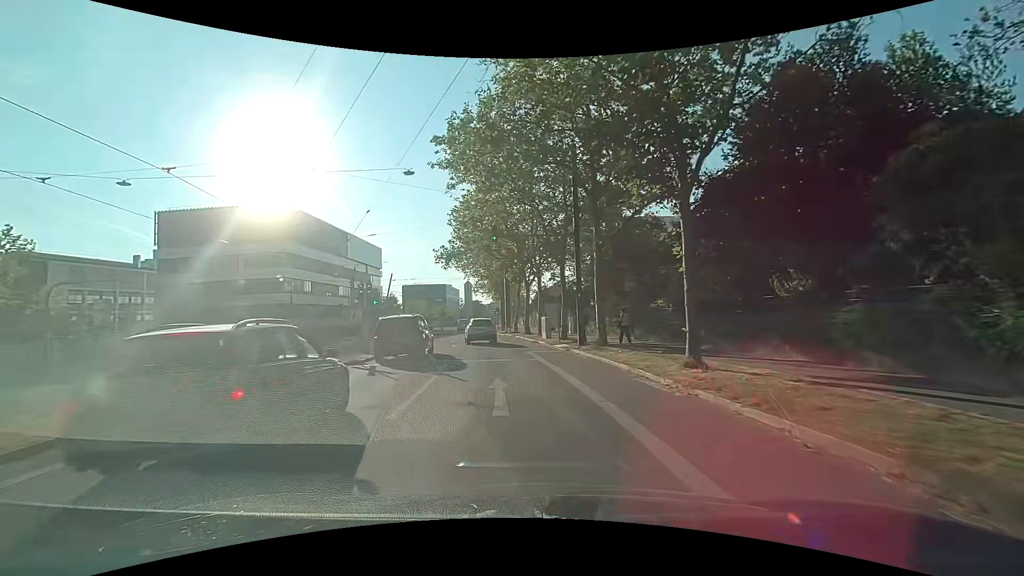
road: secondary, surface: asphalt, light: Day
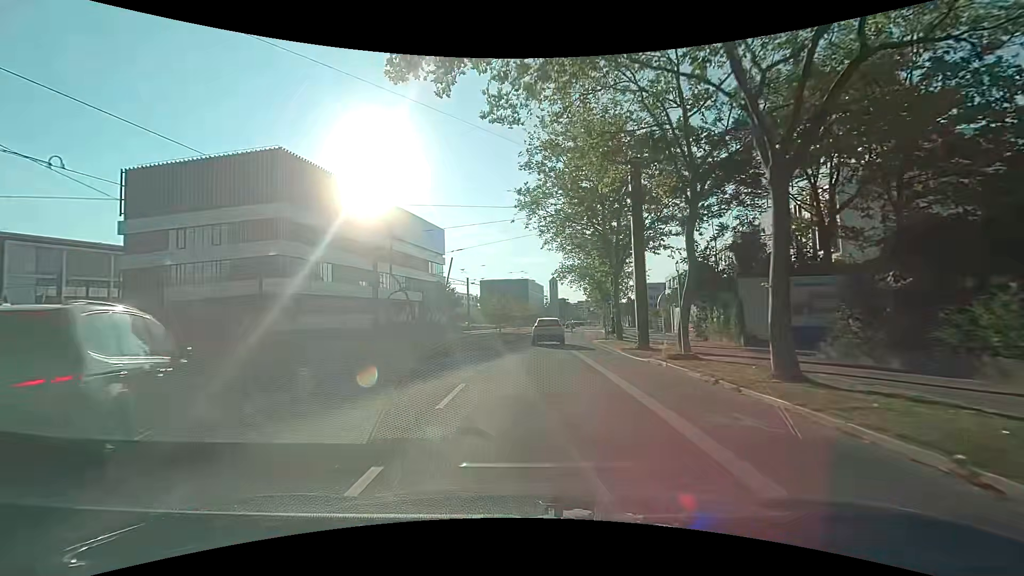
(-2.5, +31.6) m; -9°
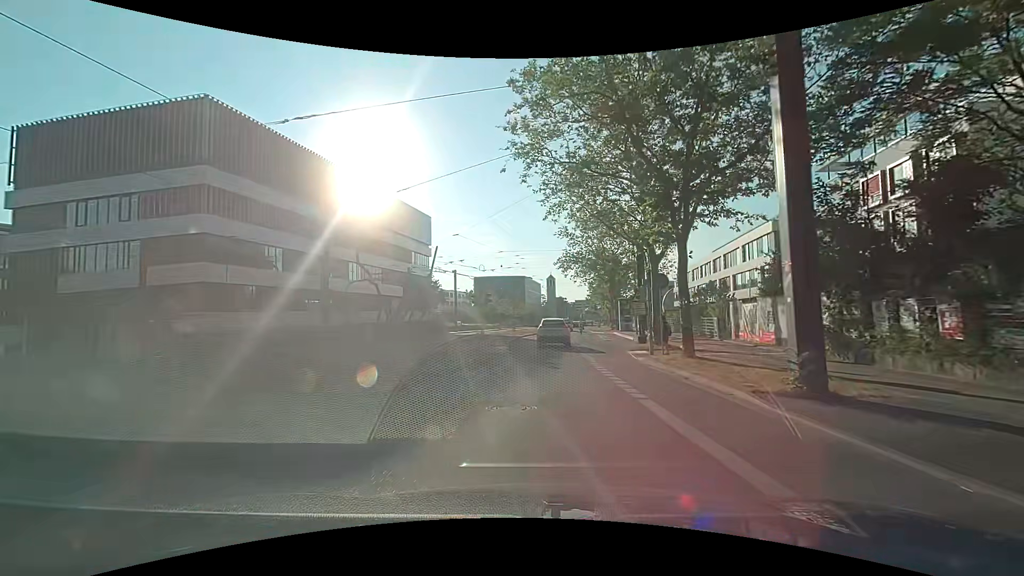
(-0.1, +12.9) m; +1°
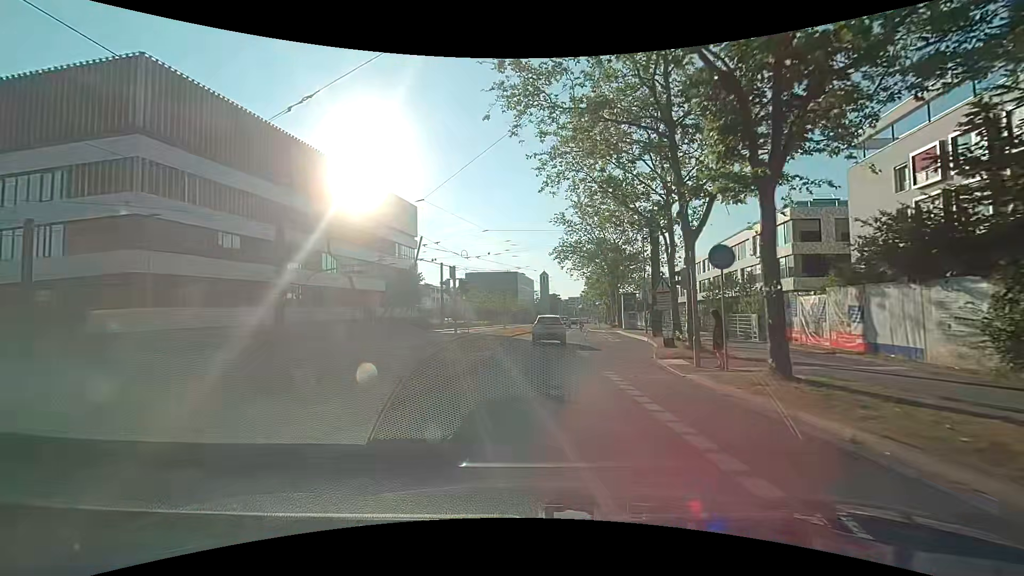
(0.0, +6.4) m; 0°
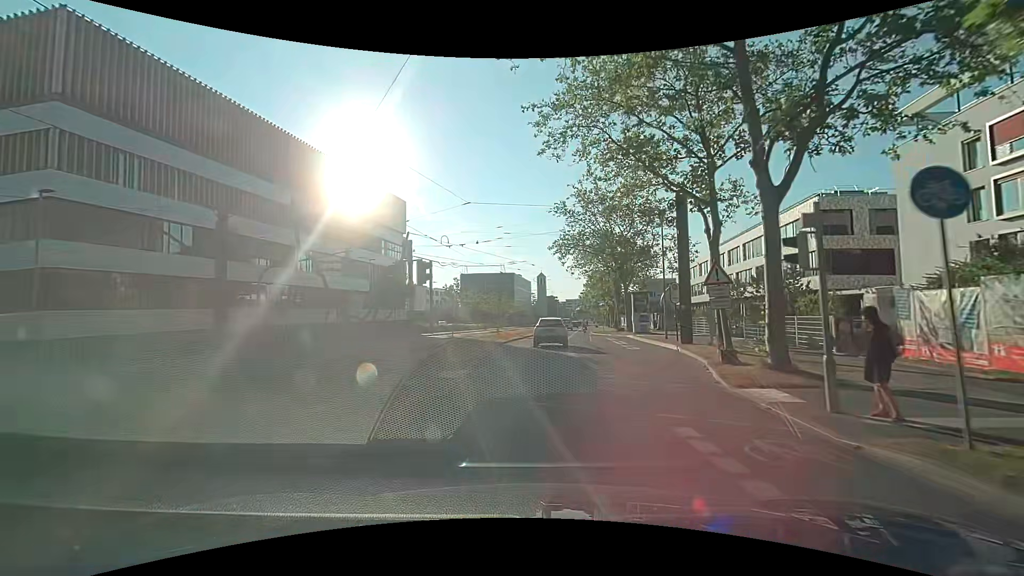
(0.0, +6.3) m; 0°
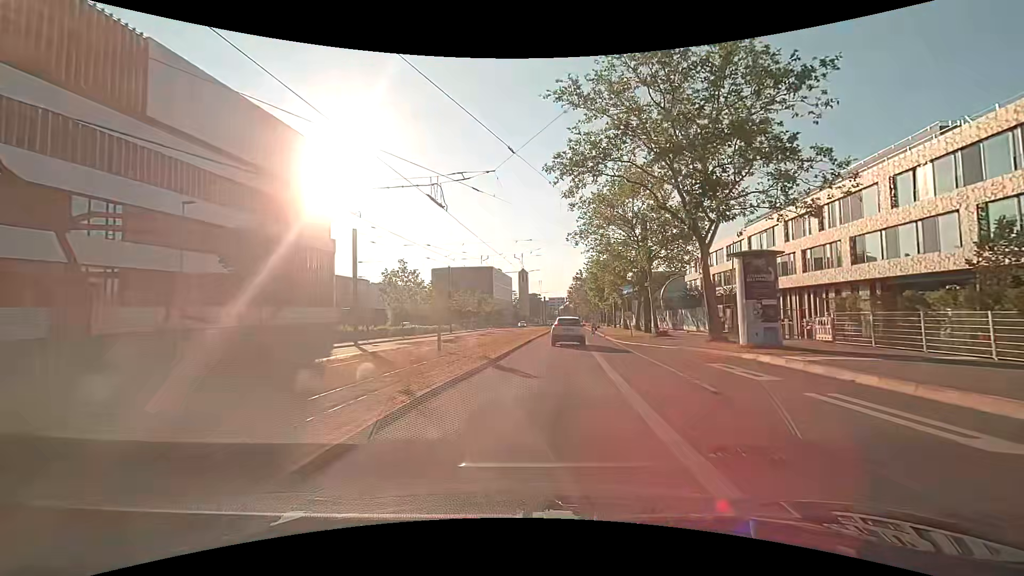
(+0.5, +25.0) m; +2°
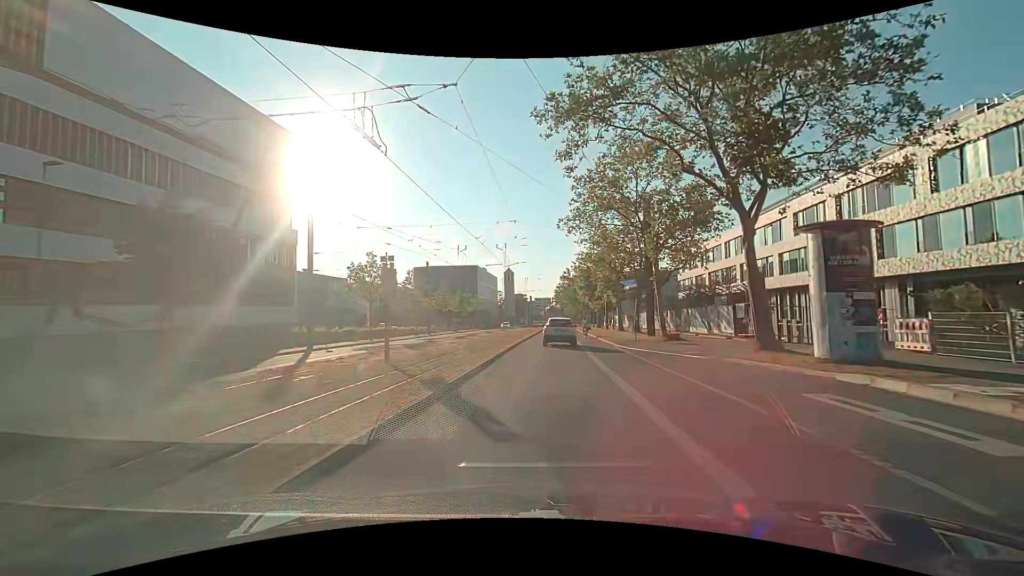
(+0.1, +6.2) m; +2°
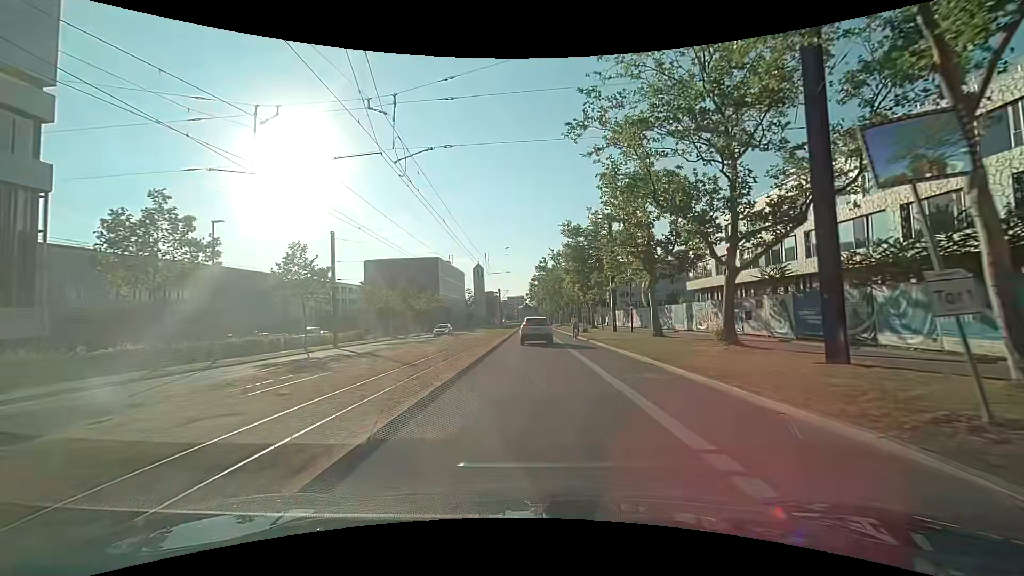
(+0.9, +25.1) m; +3°
(0, +10) (0, +20) (0, +30) (0, +40) (0, +50) (0, +60) (0, +70) (+1, +80) (+1, +90) (+1, +100) m
